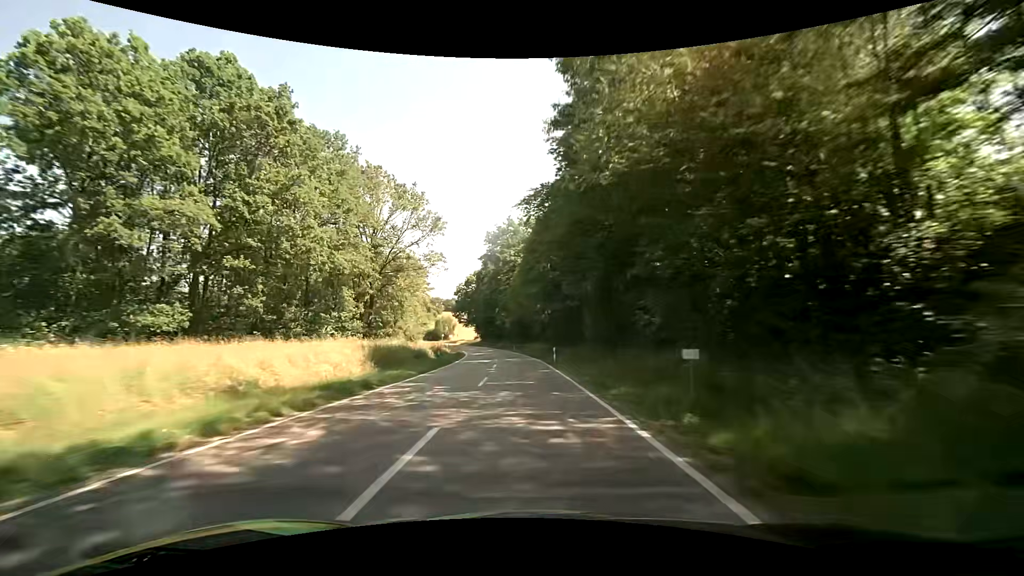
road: secondary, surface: asphalt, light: Day
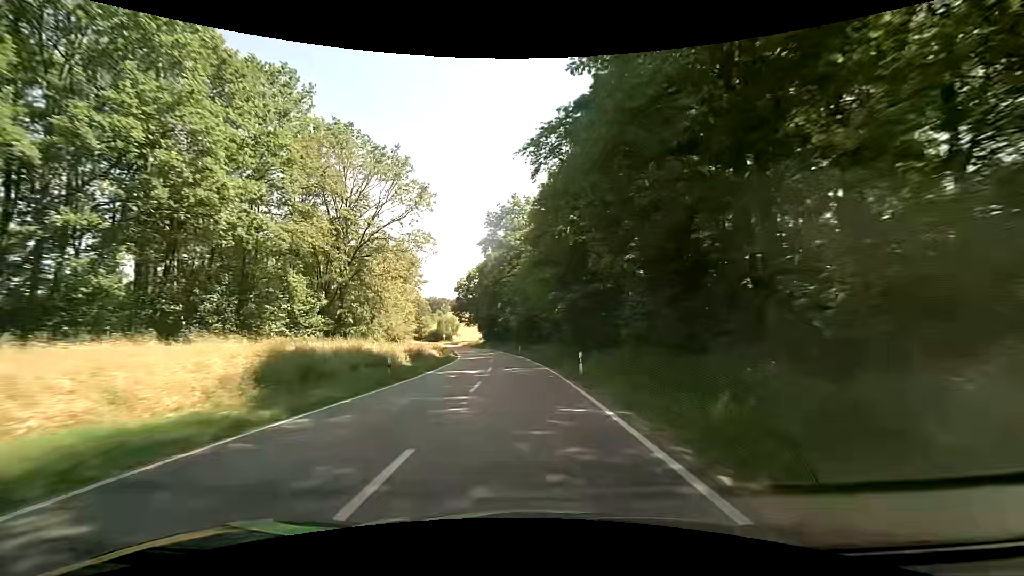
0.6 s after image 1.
(-0.1, +13.5) m; -1°
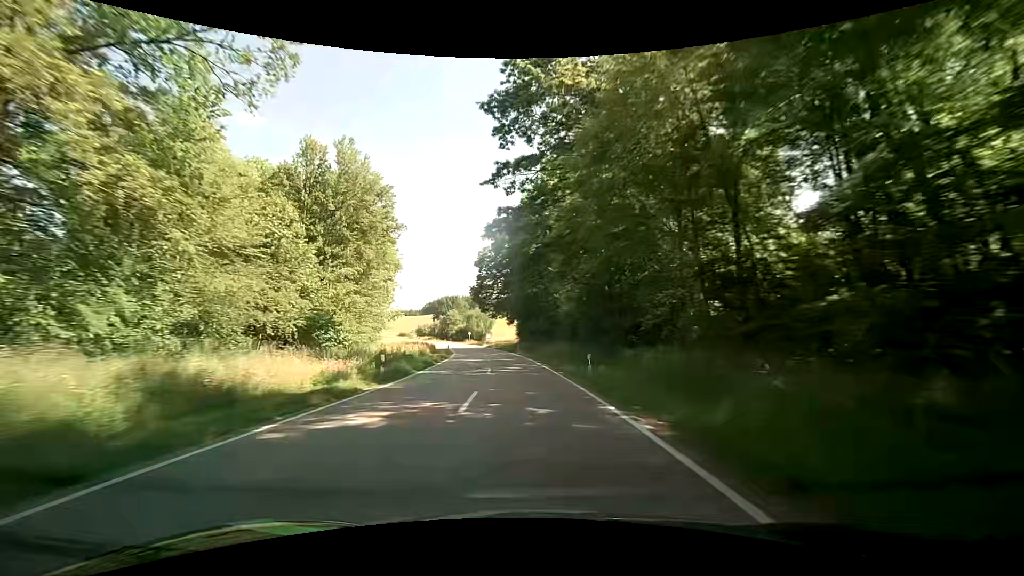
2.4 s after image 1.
(-1.6, +40.6) m; -5°
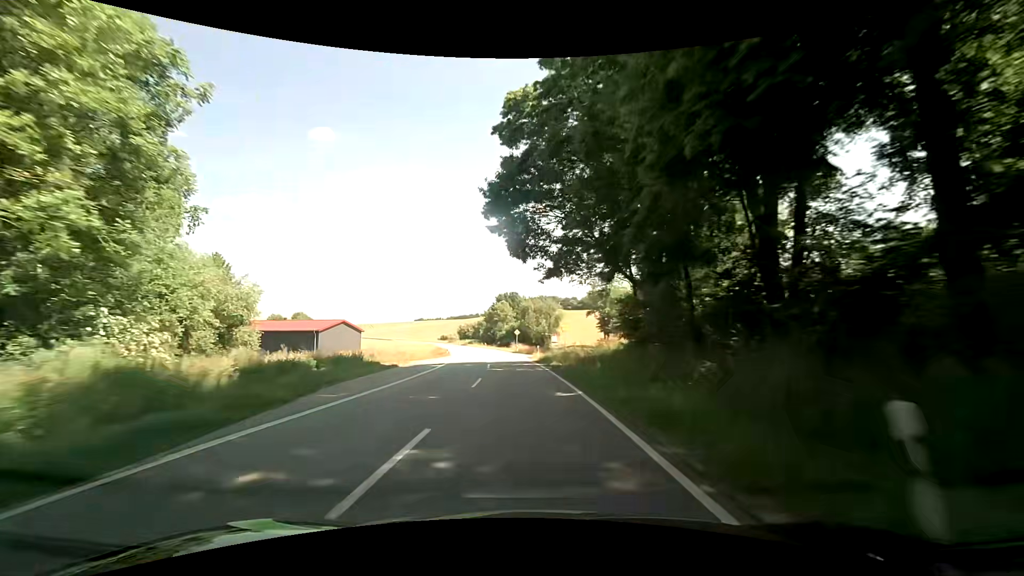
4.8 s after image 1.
(-3.4, +53.9) m; -8°
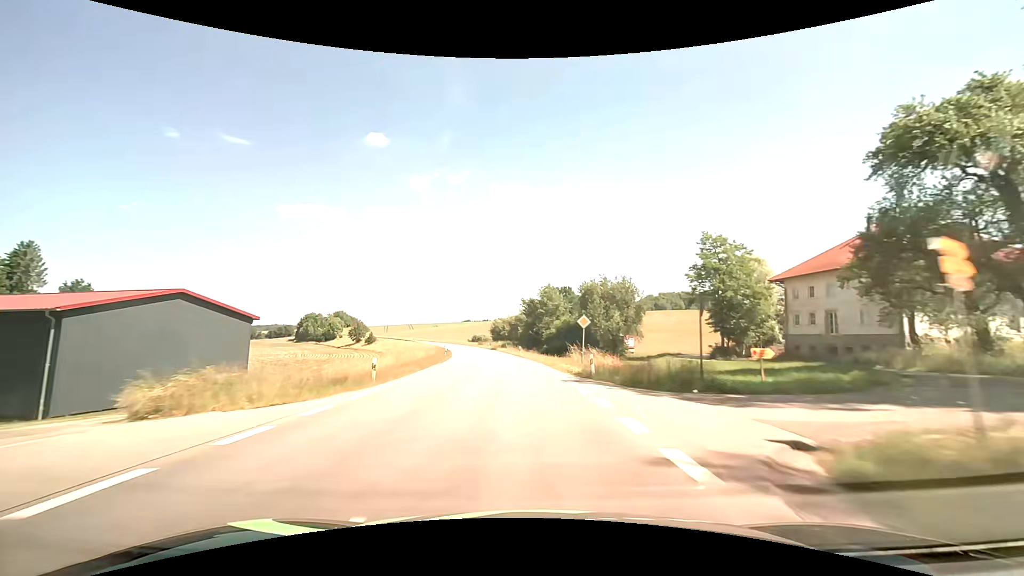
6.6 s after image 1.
(-2.3, +40.2) m; -6°
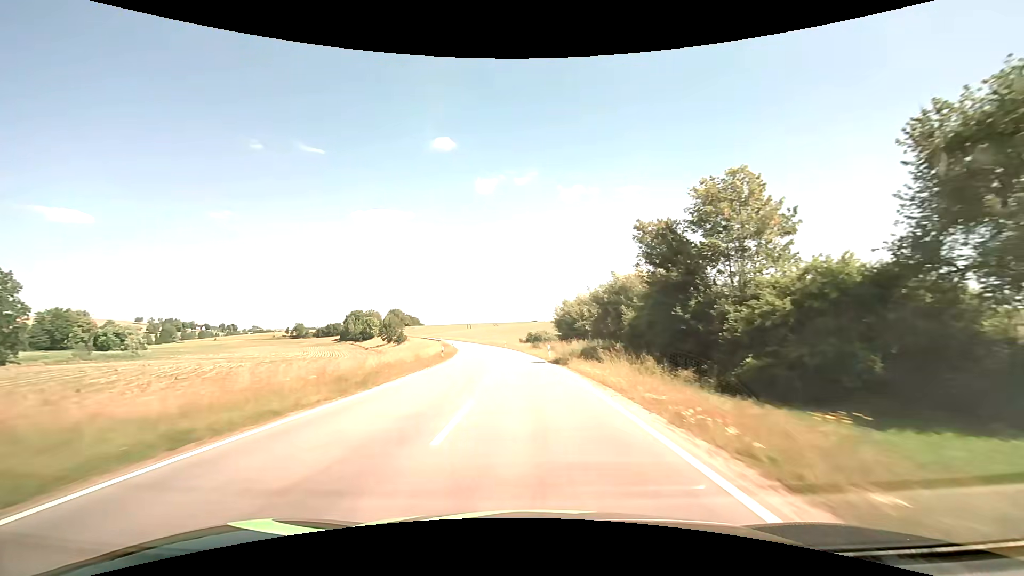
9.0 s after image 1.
(-3.9, +53.2) m; -8°
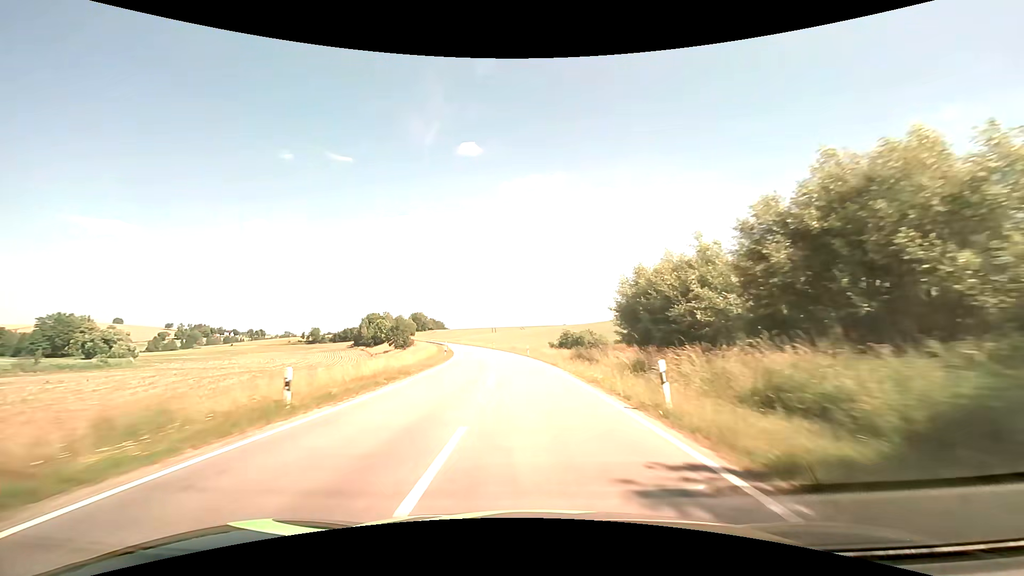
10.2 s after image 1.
(-0.8, +26.6) m; -3°
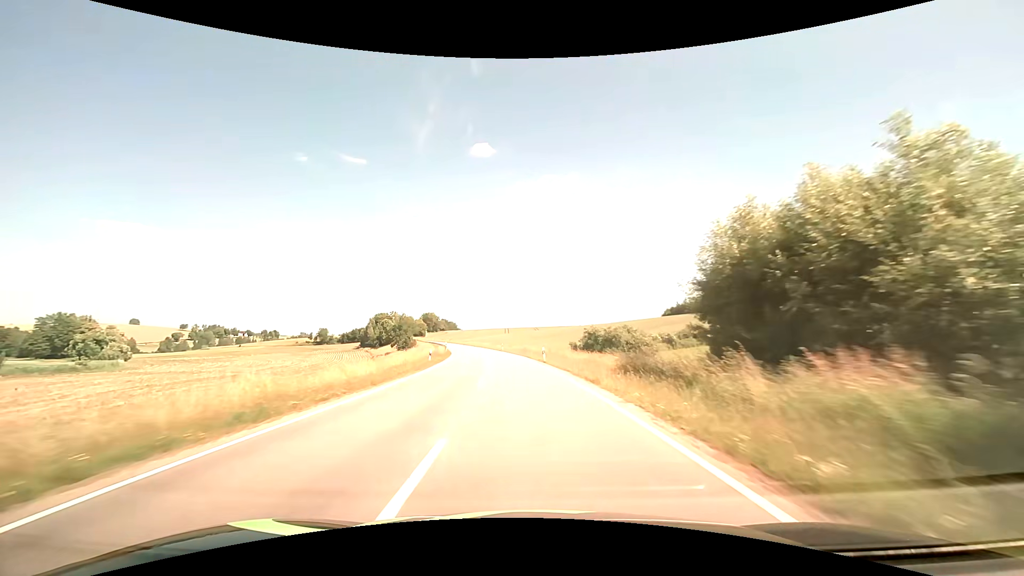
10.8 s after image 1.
(-0.2, +13.3) m; -2°
(0, +10) (0, +20) (-1, +30) (-2, +40) (-3, +50) (-5, +60) (-6, +70) (-8, +79) (-10, +89) (-12, +99) m
